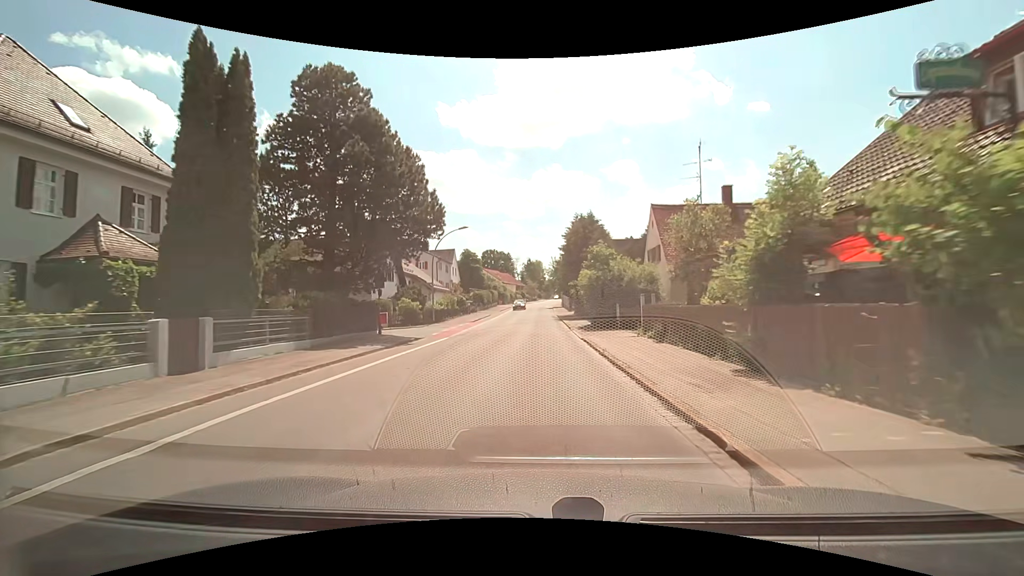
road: tertiary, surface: asphalt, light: Day
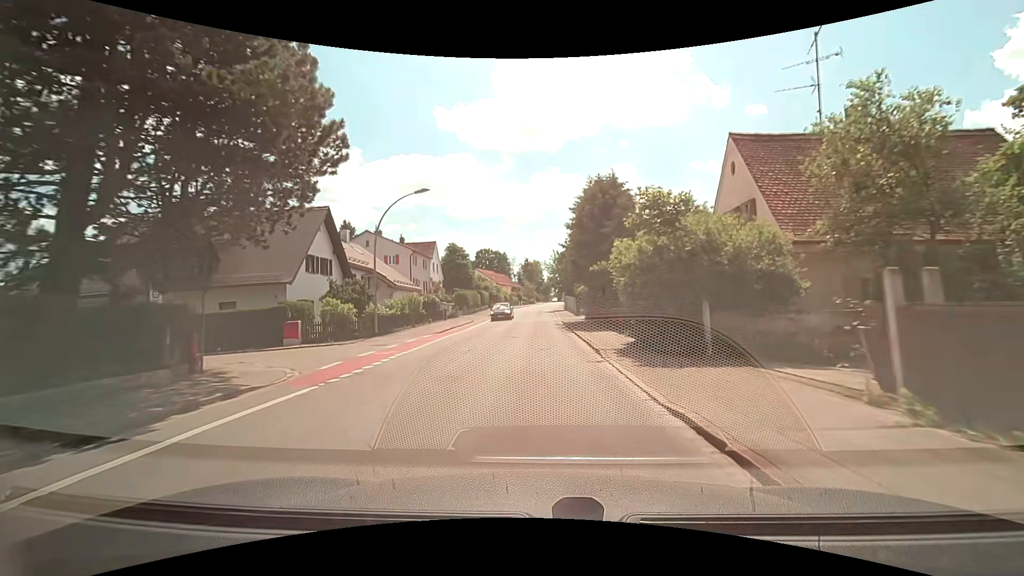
(0.0, +14.2) m; +1°
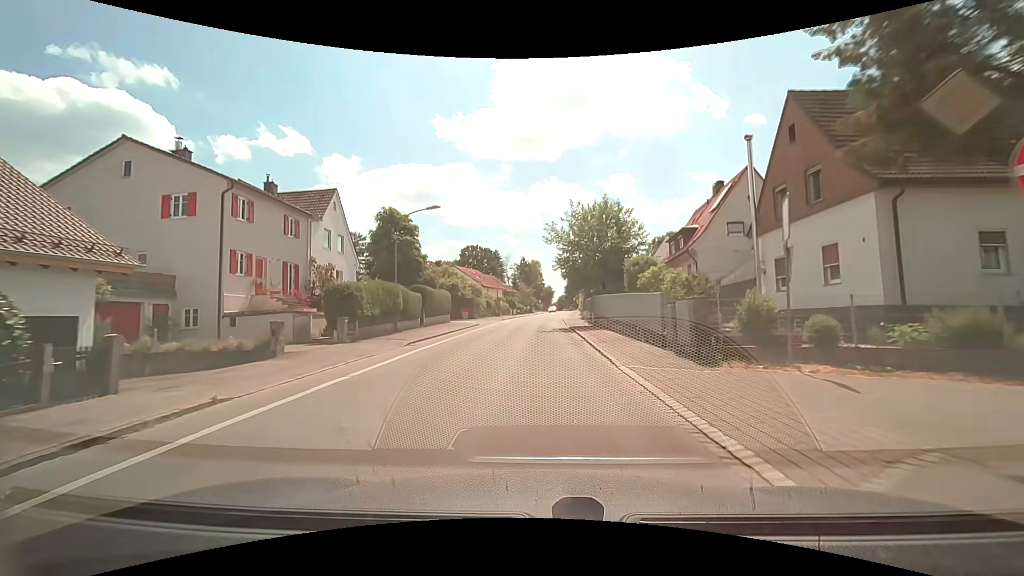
(-0.5, +35.5) m; 0°
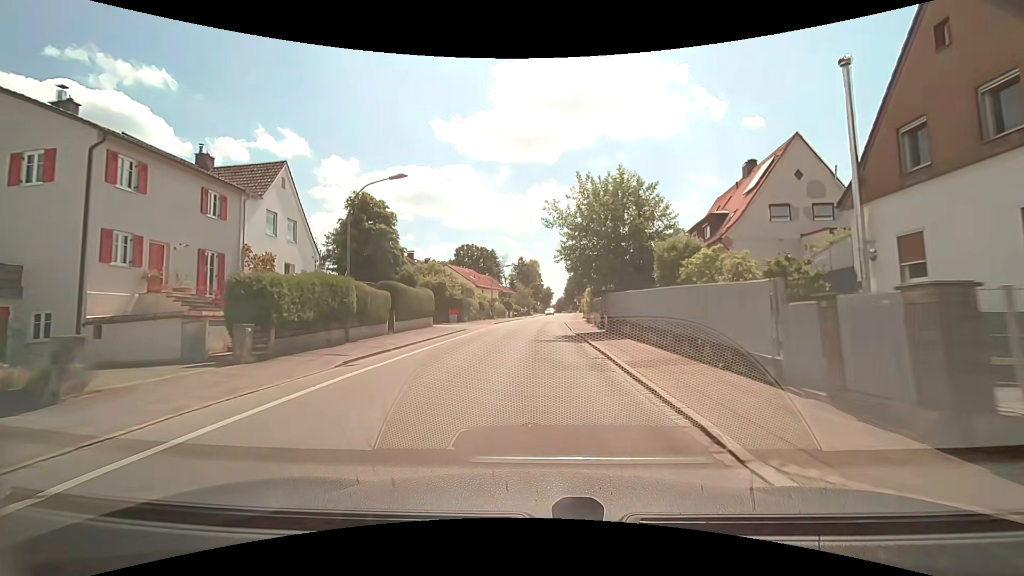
(0.0, +7.1) m; 0°
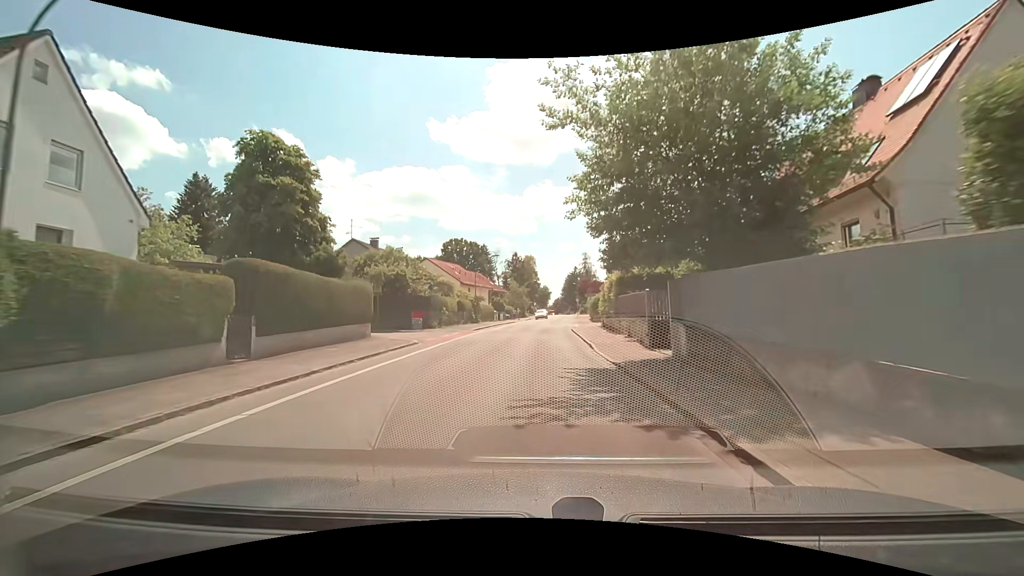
(0.0, +14.2) m; 0°
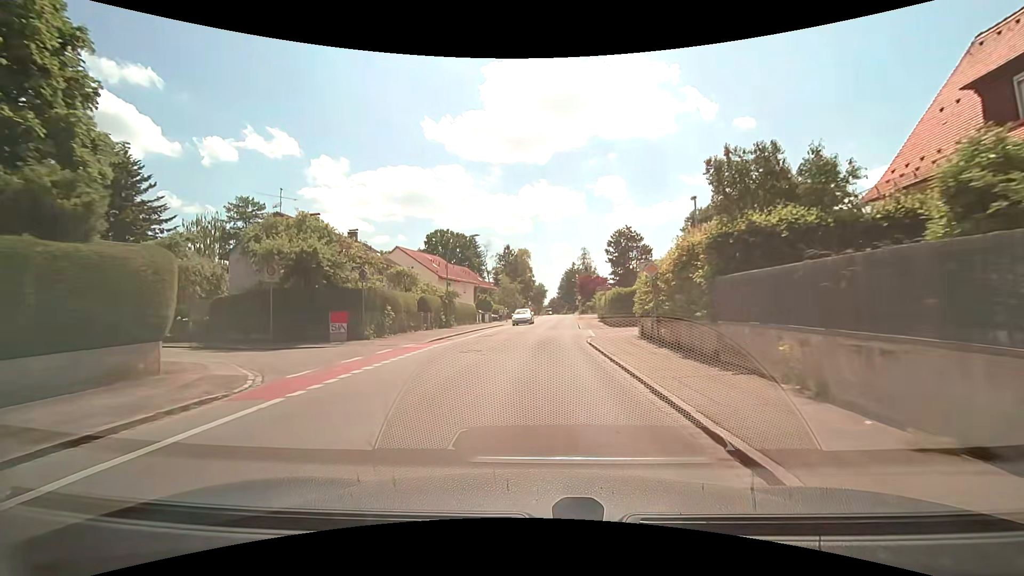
(+0.1, +14.3) m; +1°
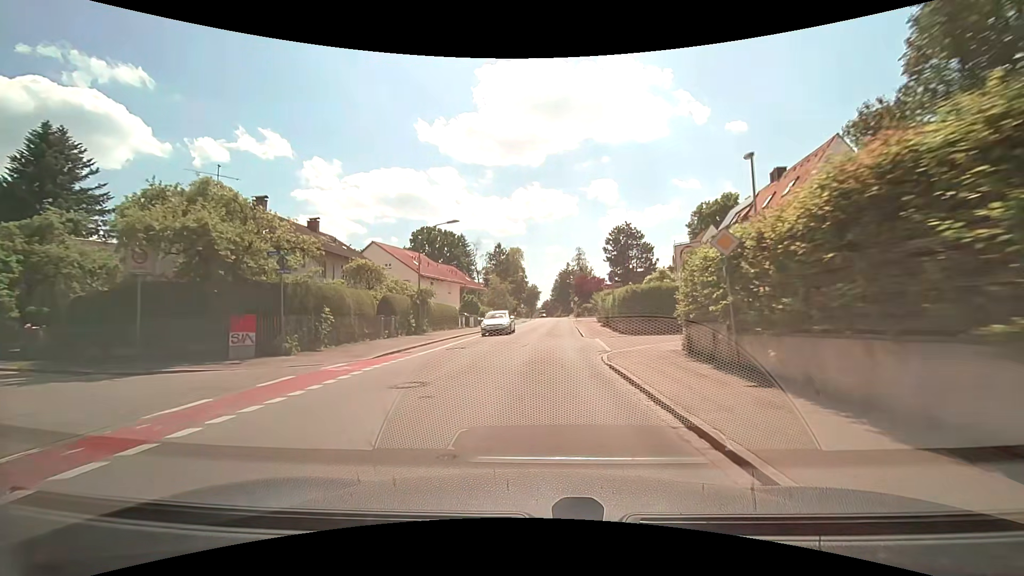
(+0.1, +7.2) m; 0°
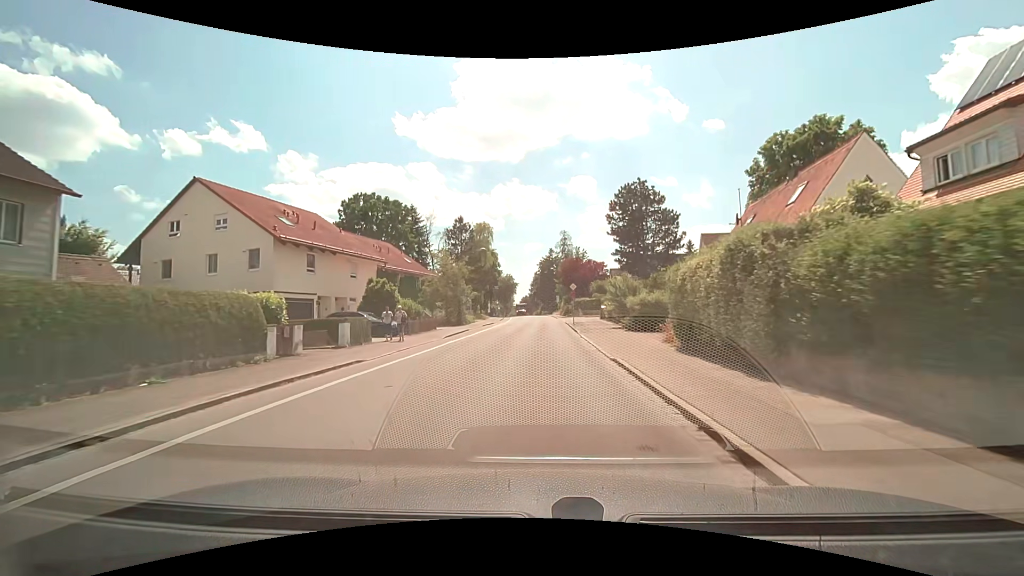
(+0.8, +28.3) m; +3°
(0, +10) (0, +20) (0, +30) (0, +40) (0, +50) (0, +60) (0, +70) (0, +80) (0, +90) (0, +100) m
